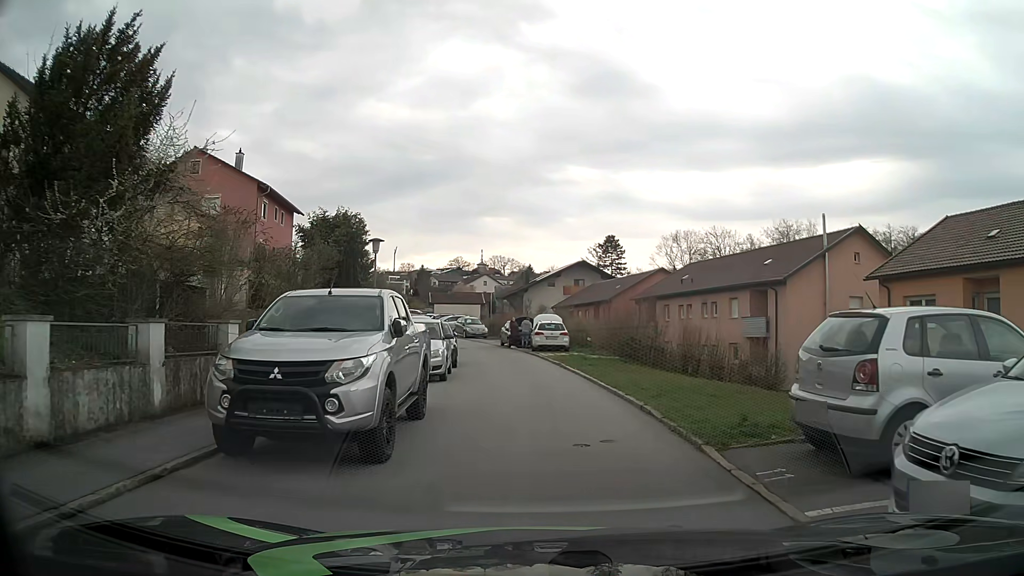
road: residential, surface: asphalt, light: Day
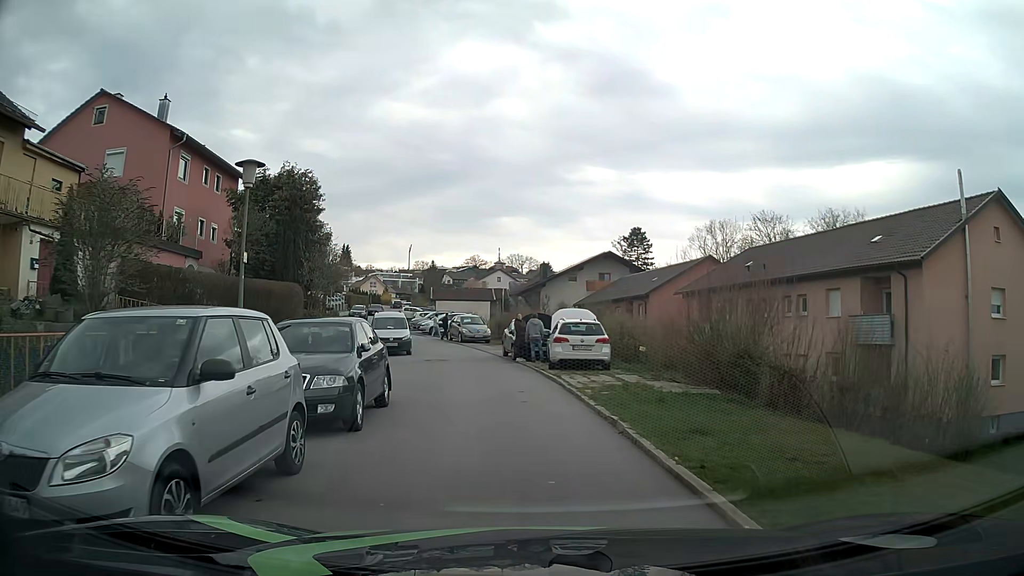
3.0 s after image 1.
(+0.1, +12.9) m; -1°
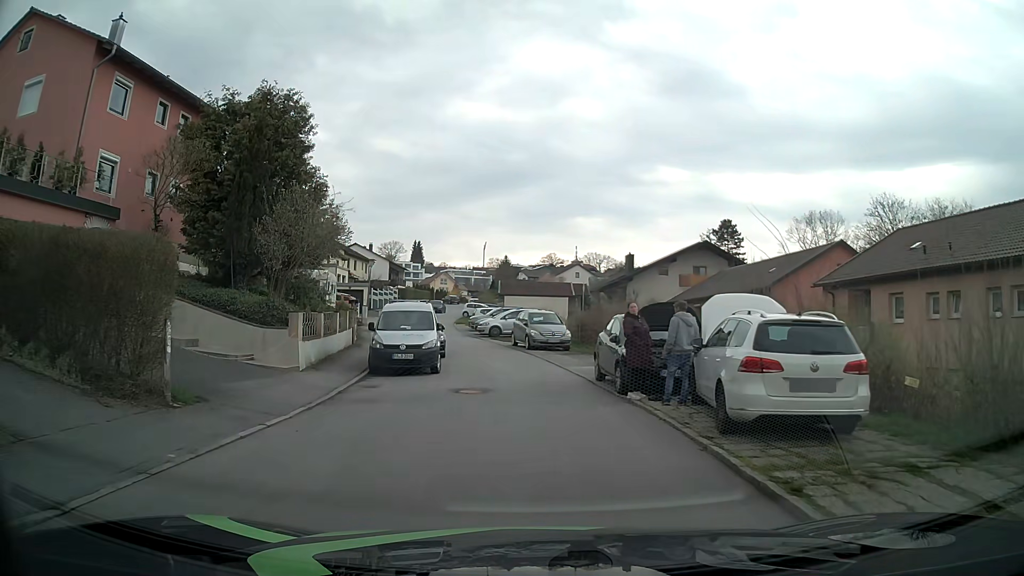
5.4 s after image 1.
(-0.8, +11.7) m; -7°
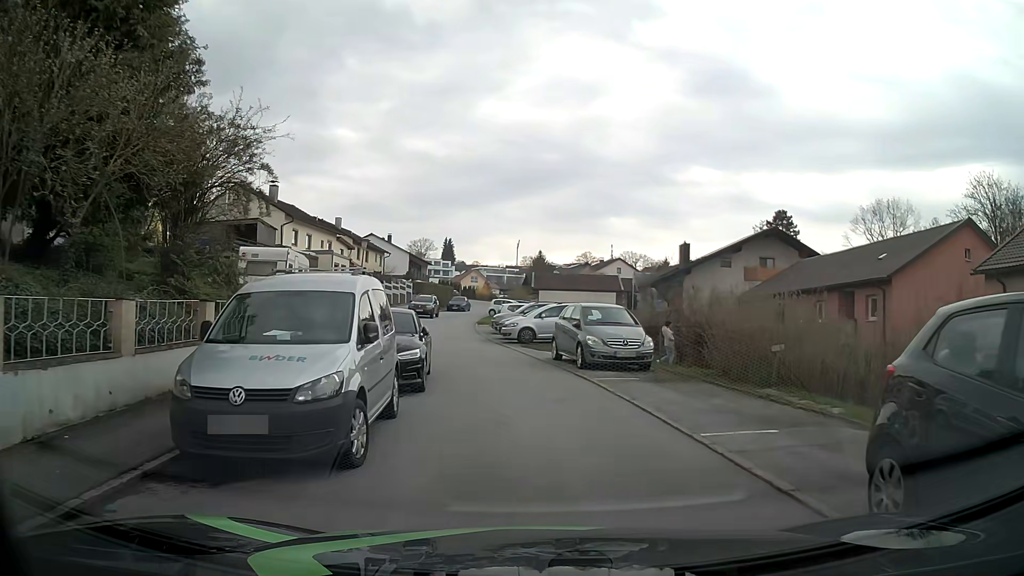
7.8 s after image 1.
(-0.4, +11.1) m; -2°
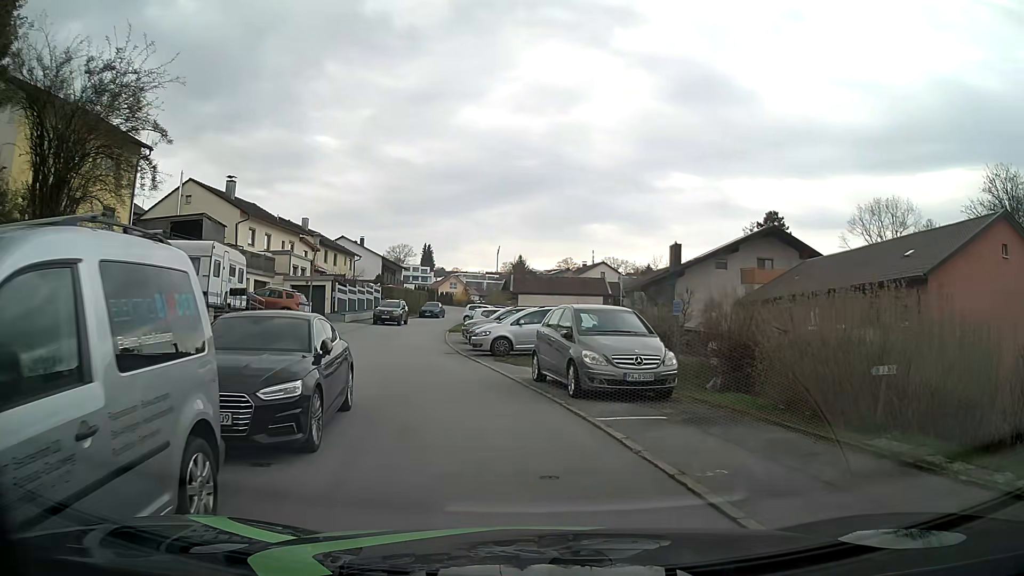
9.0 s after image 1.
(+0.1, +4.8) m; +1°
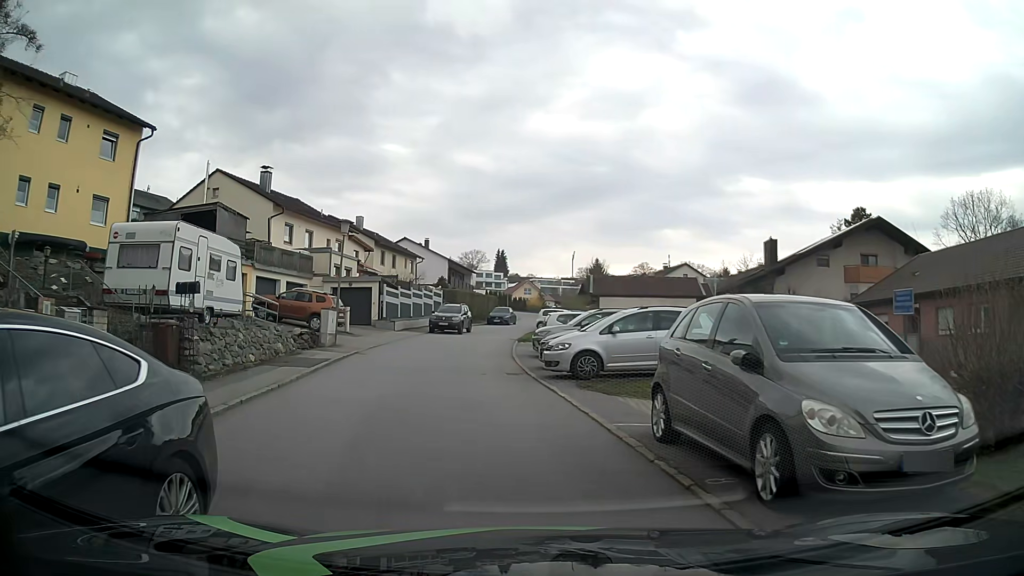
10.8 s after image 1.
(-0.2, +6.4) m; -5°
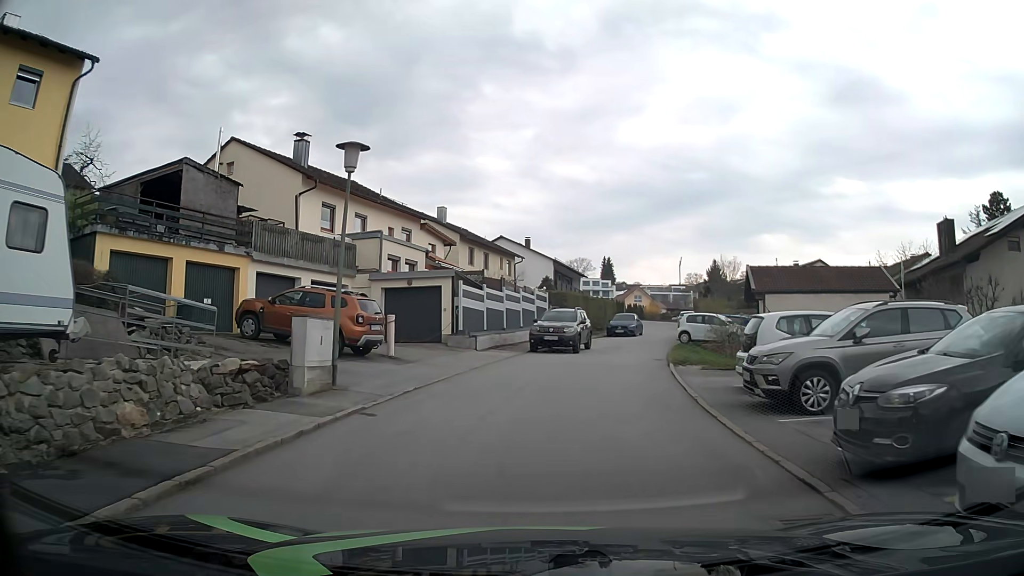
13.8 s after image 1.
(-1.6, +12.4) m; -10°
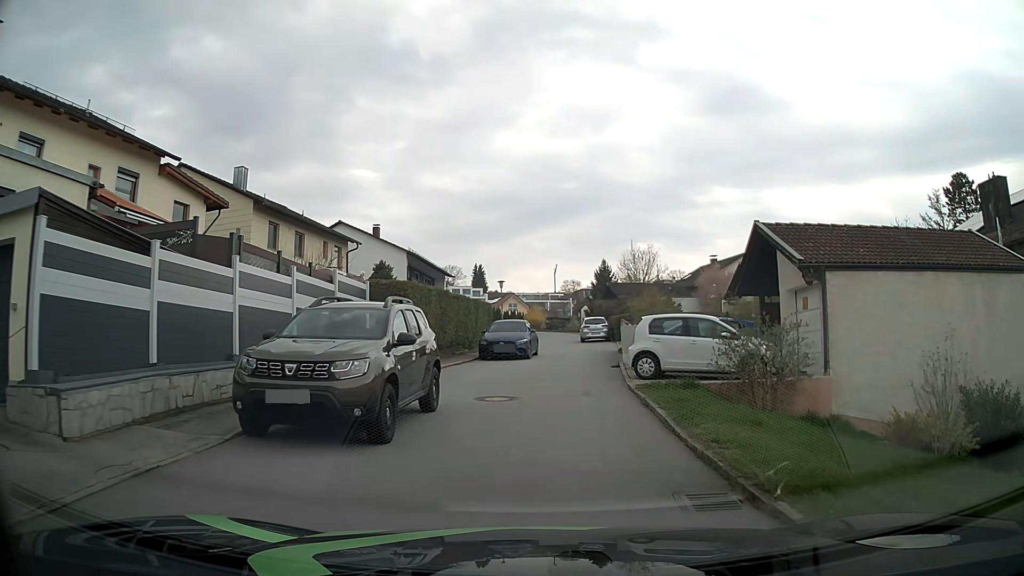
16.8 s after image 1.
(+1.4, +17.1) m; +11°
(0, +10) (0, +20) (+2, +30) (+1, +40) (+1, +50) (+1, +60) (-3, +69) (-9, +77) (-18, +81) (-28, +81) m
